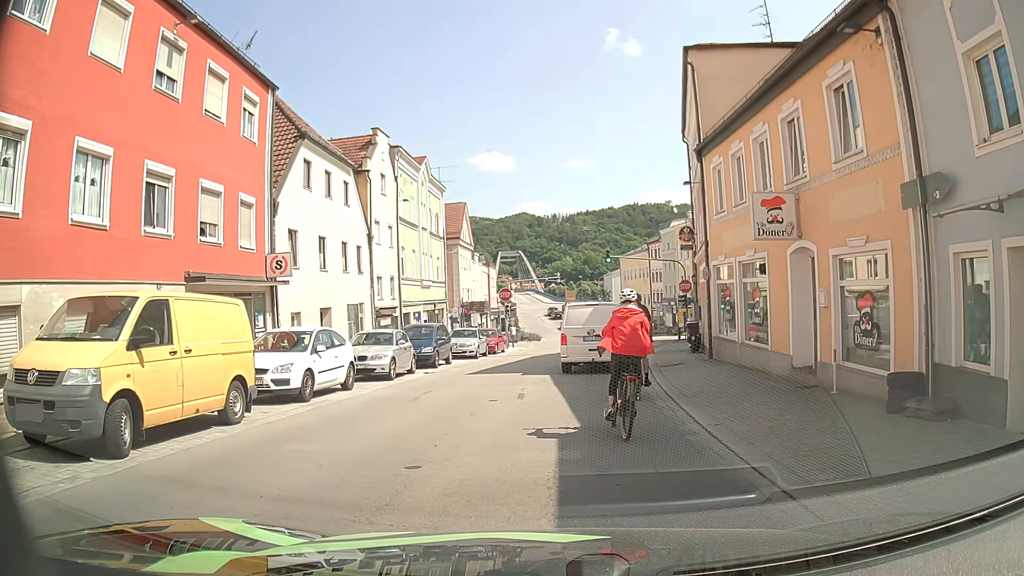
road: tertiary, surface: asphalt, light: Day
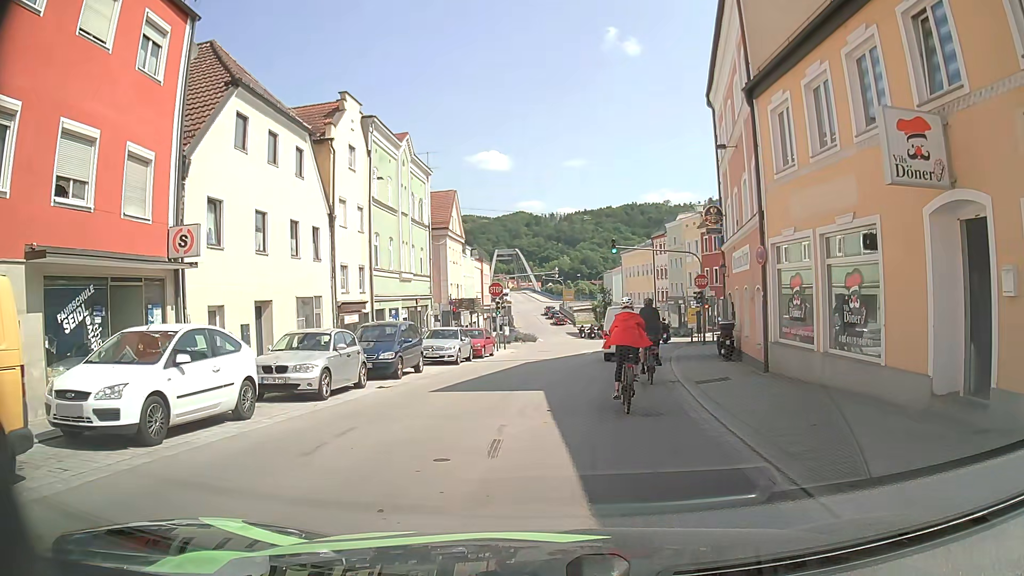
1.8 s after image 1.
(0.0, +5.6) m; 0°
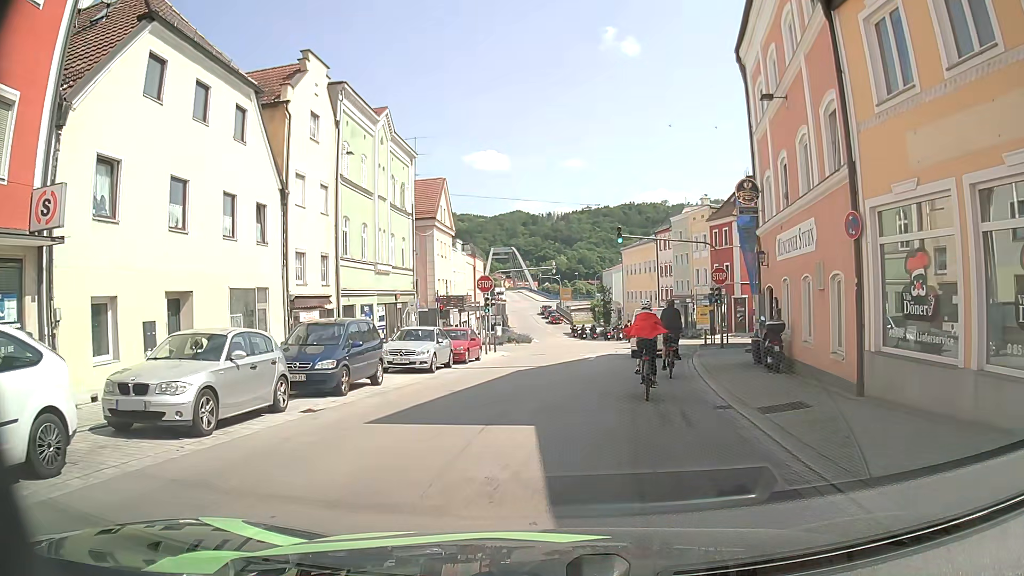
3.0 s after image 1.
(0.0, +4.9) m; -1°
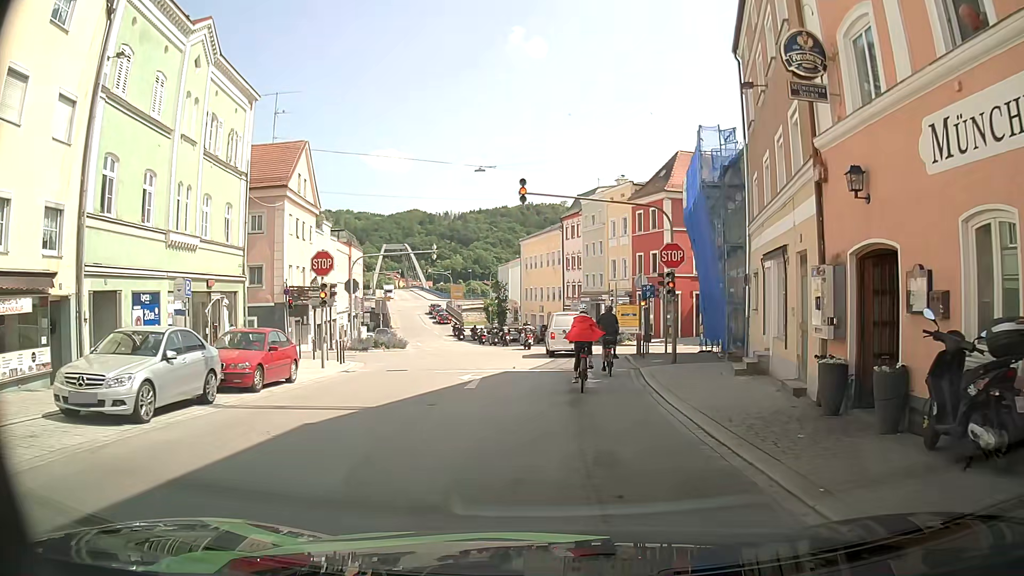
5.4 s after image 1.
(+0.9, +11.5) m; +10°
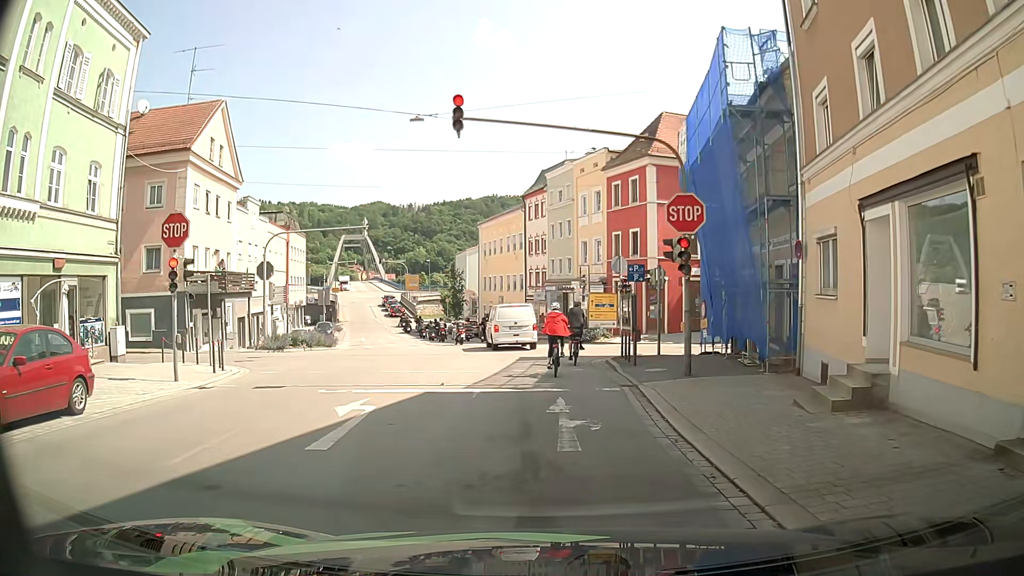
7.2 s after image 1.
(+0.2, +7.7) m; +1°
